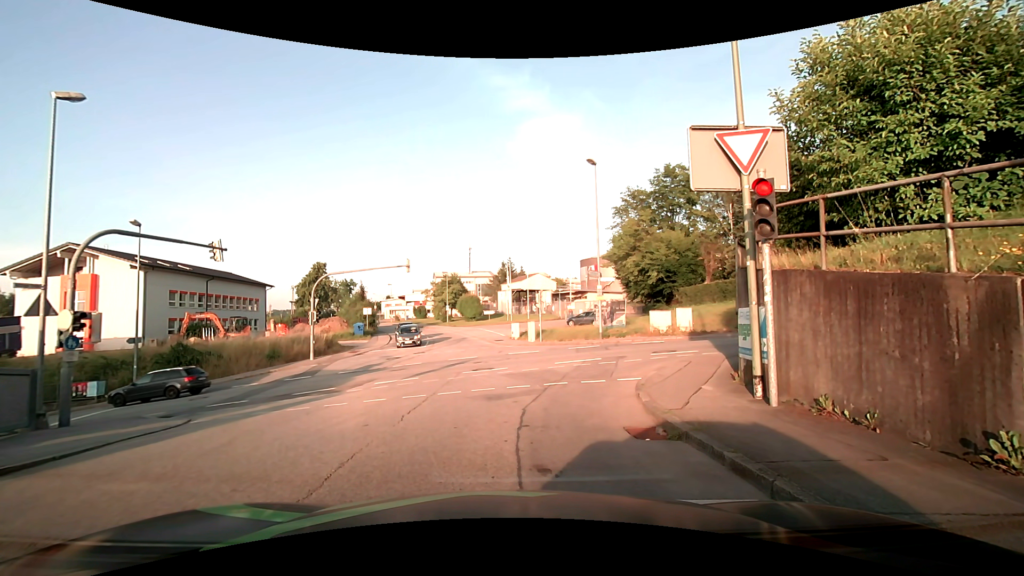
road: residential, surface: asphalt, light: Day
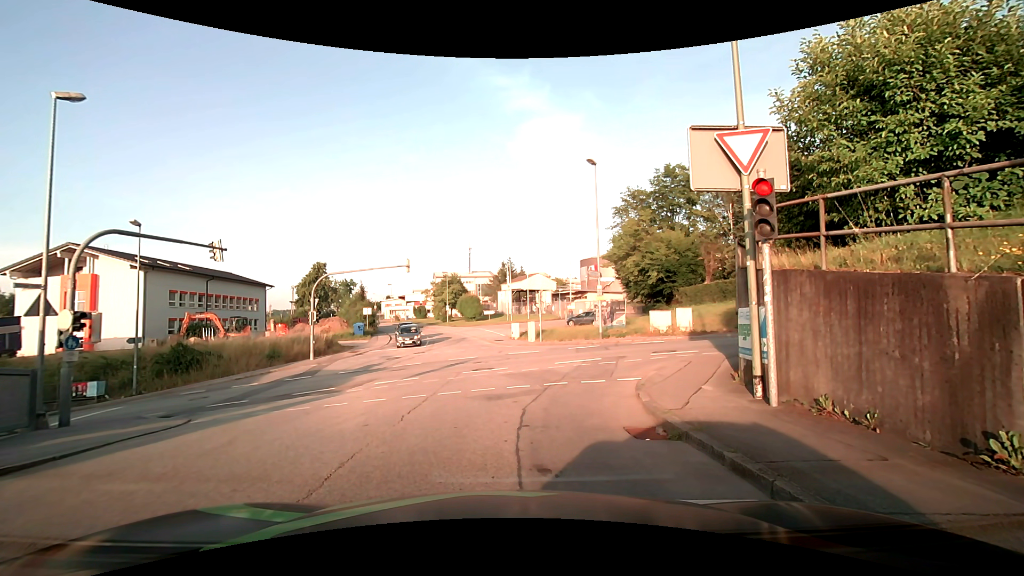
(0.0, 0.0) m; 0°
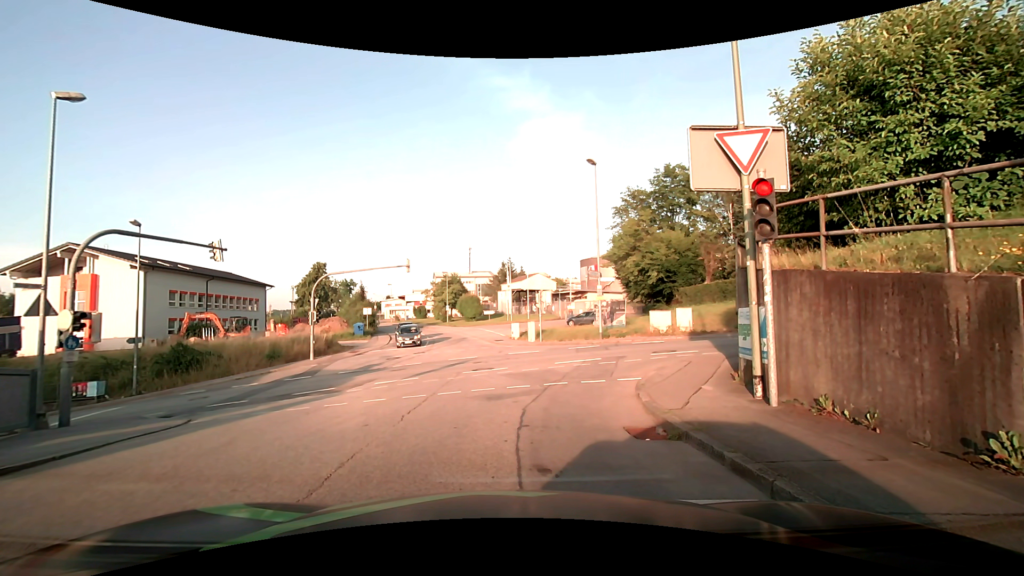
(0.0, 0.0) m; 0°
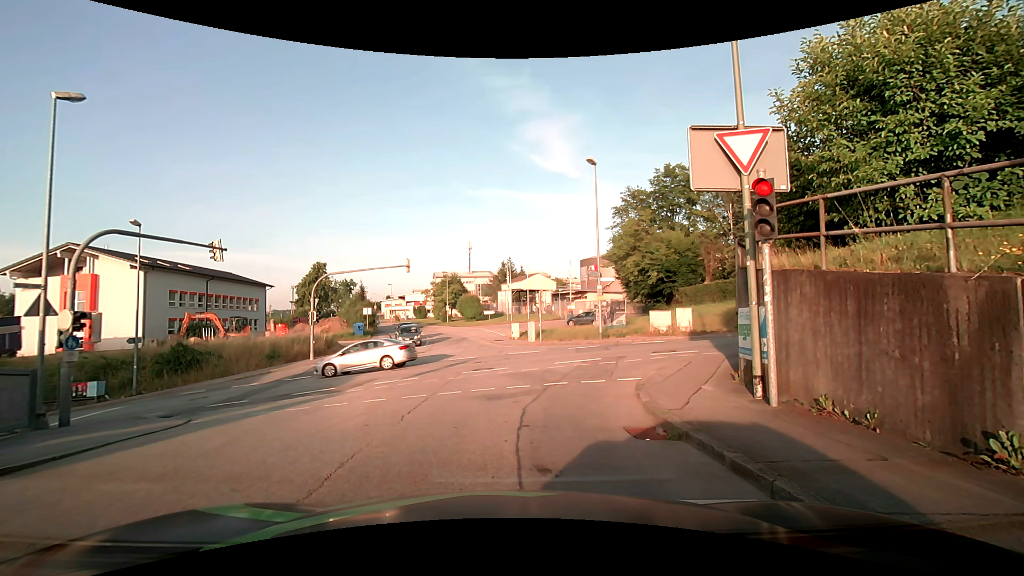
(0.0, 0.0) m; 0°
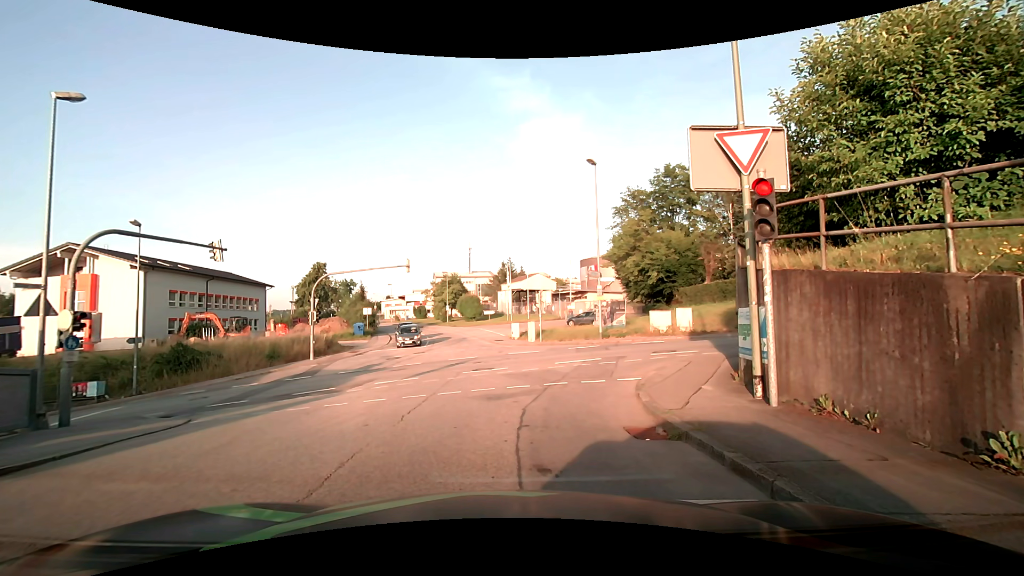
(0.0, 0.0) m; 0°
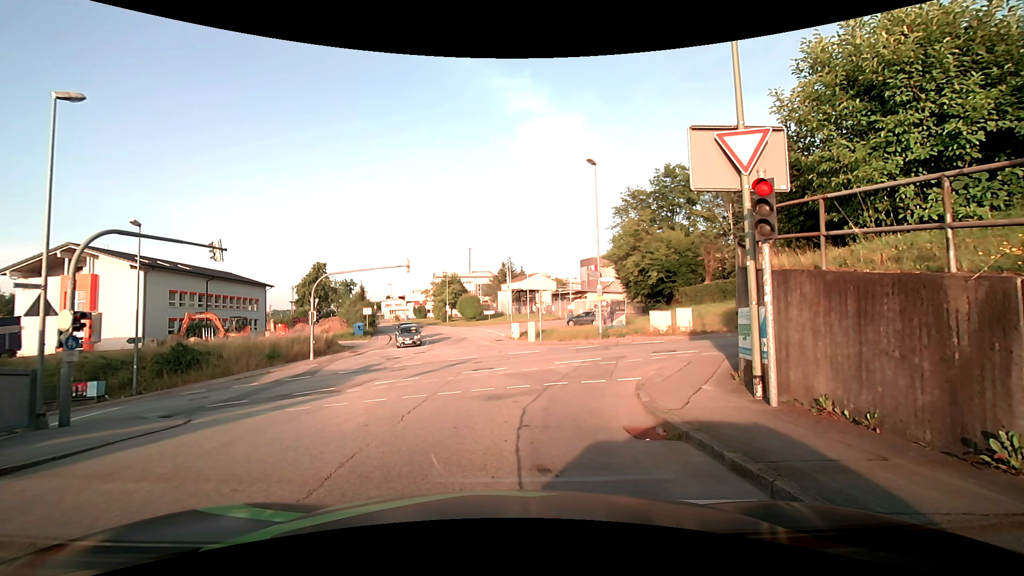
(0.0, 0.0) m; 0°
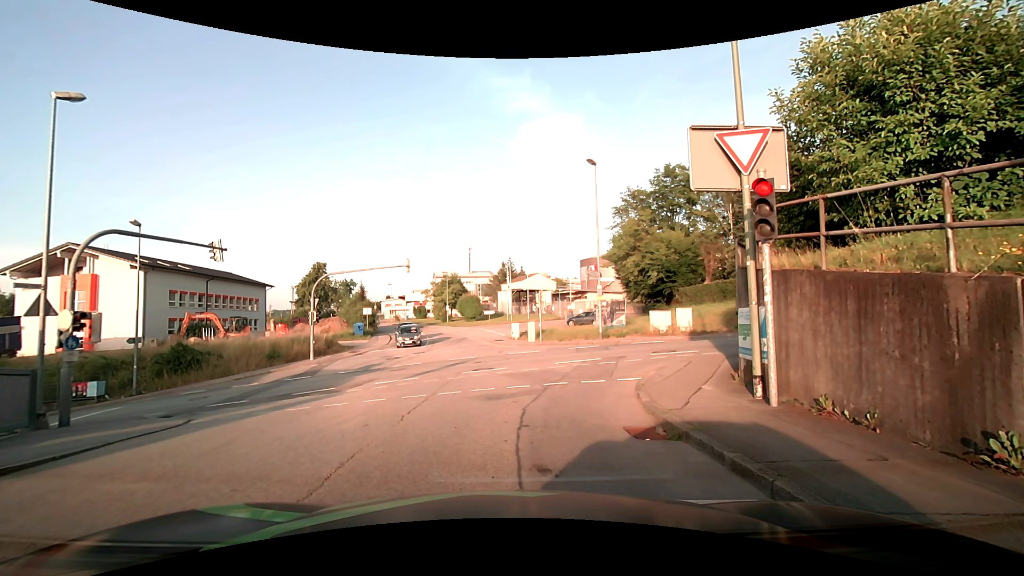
(0.0, 0.0) m; 0°
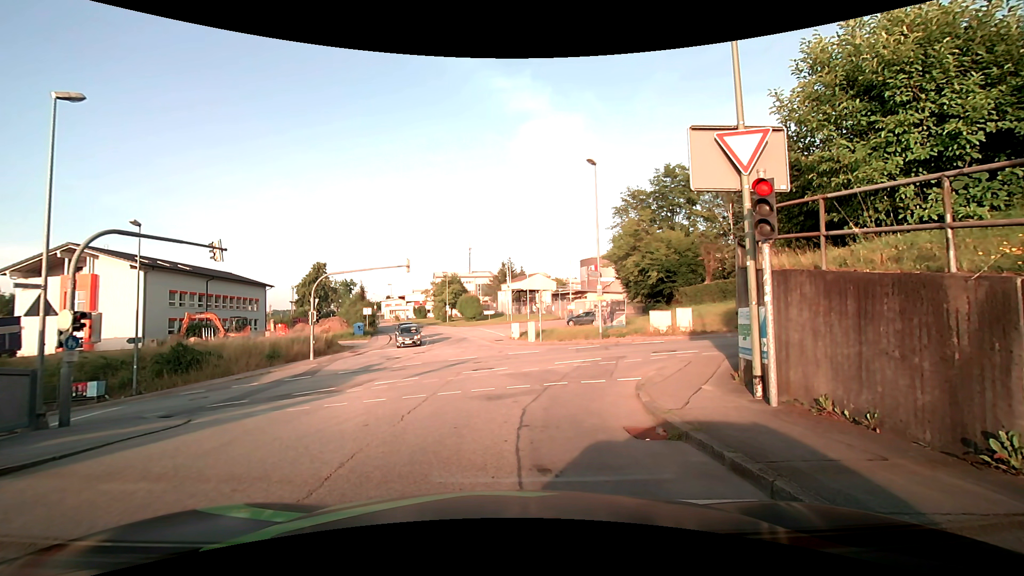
(0.0, 0.0) m; 0°
(0, +10) (0, +20) (-1, +30) (-2, +40) (-4, +50) (-6, +60) (-9, +69) (-12, +79) (-16, +88) (-20, +97) m
